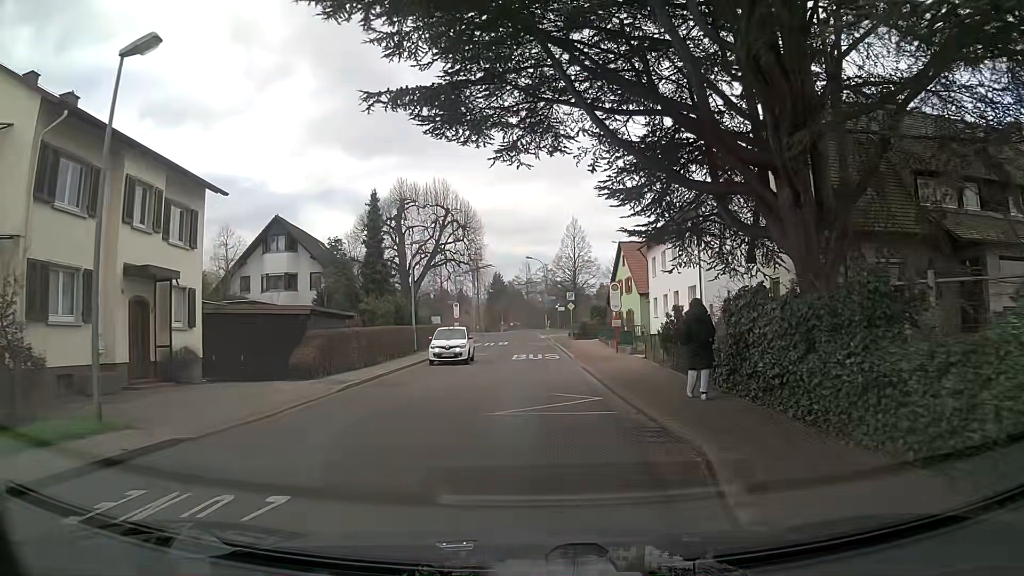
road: tertiary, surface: asphalt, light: Day
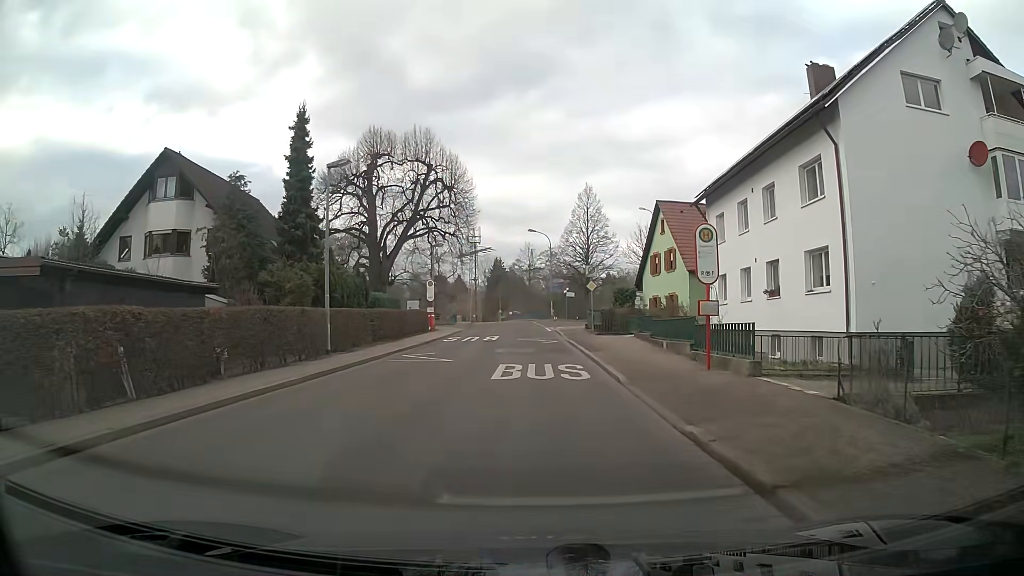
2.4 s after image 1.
(+0.1, +16.4) m; +1°
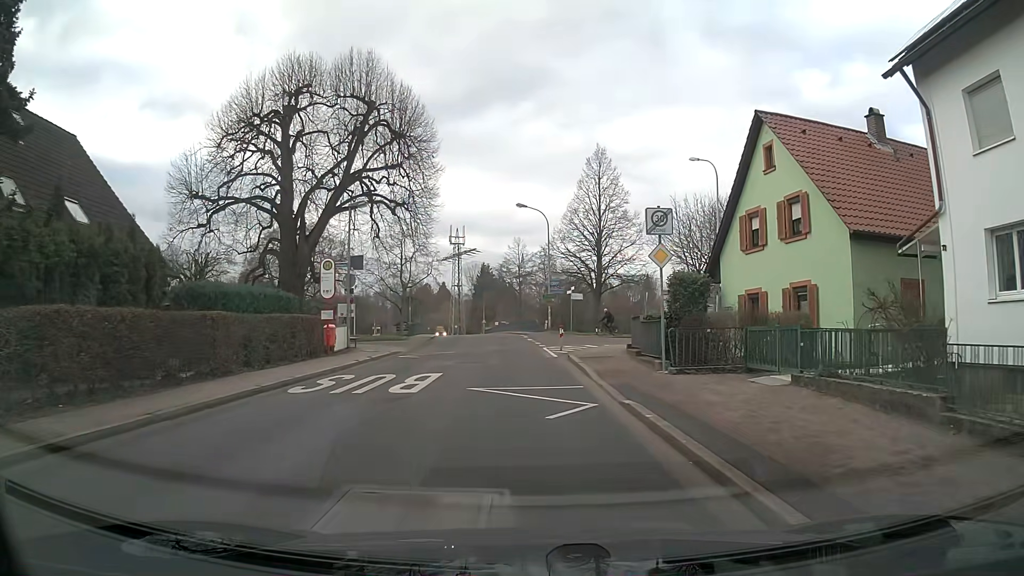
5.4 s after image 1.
(-0.1, +20.9) m; 0°
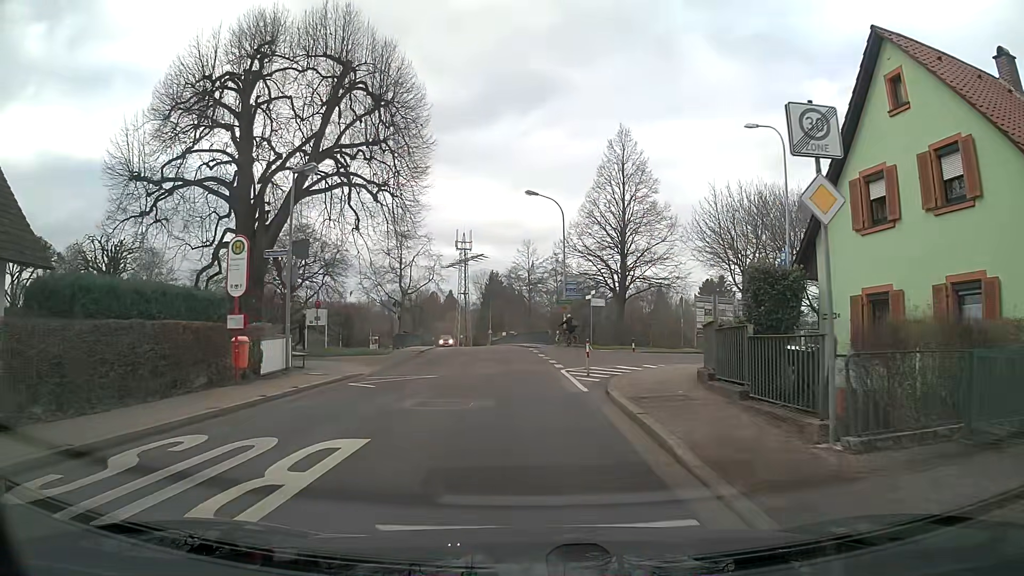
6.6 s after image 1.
(0.0, +8.2) m; -1°
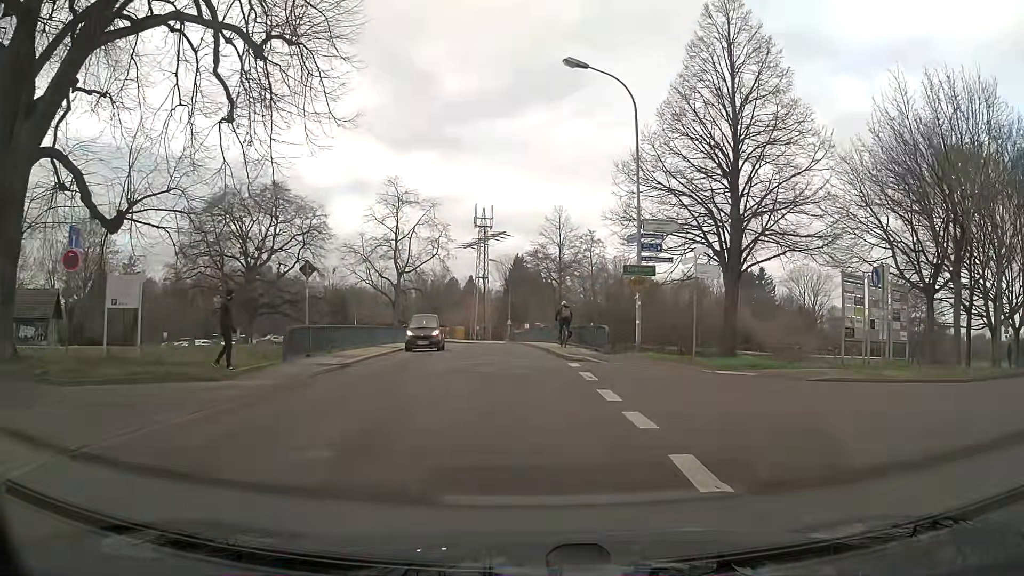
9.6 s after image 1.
(-0.2, +19.9) m; -1°
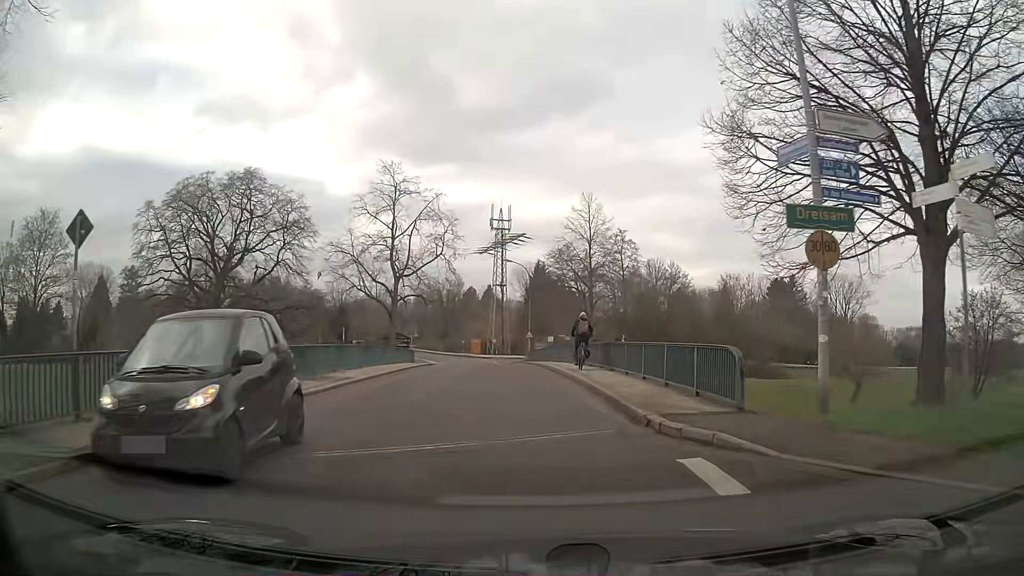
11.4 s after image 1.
(-0.2, +12.1) m; -2°
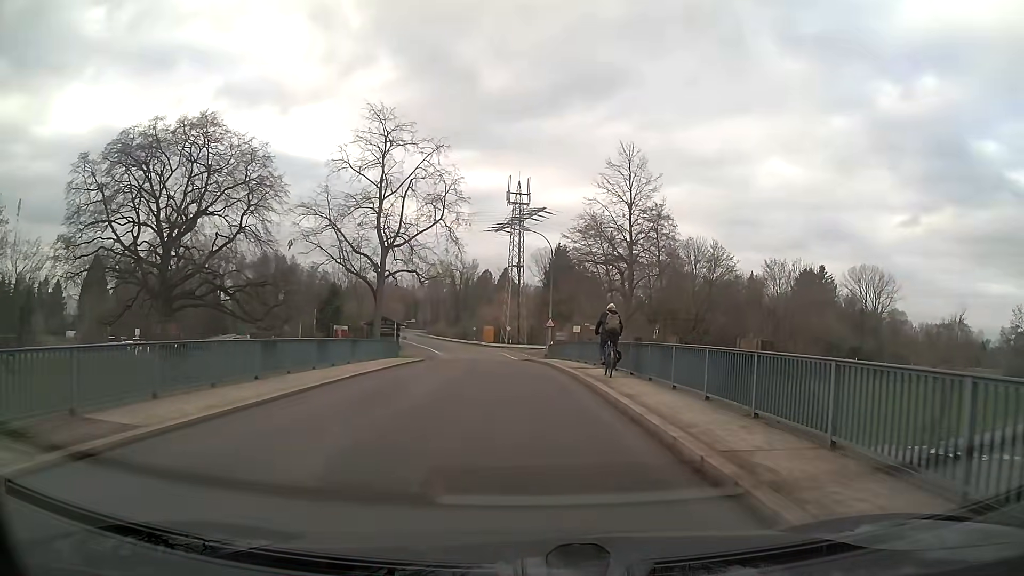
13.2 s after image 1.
(-0.2, +12.5) m; -1°
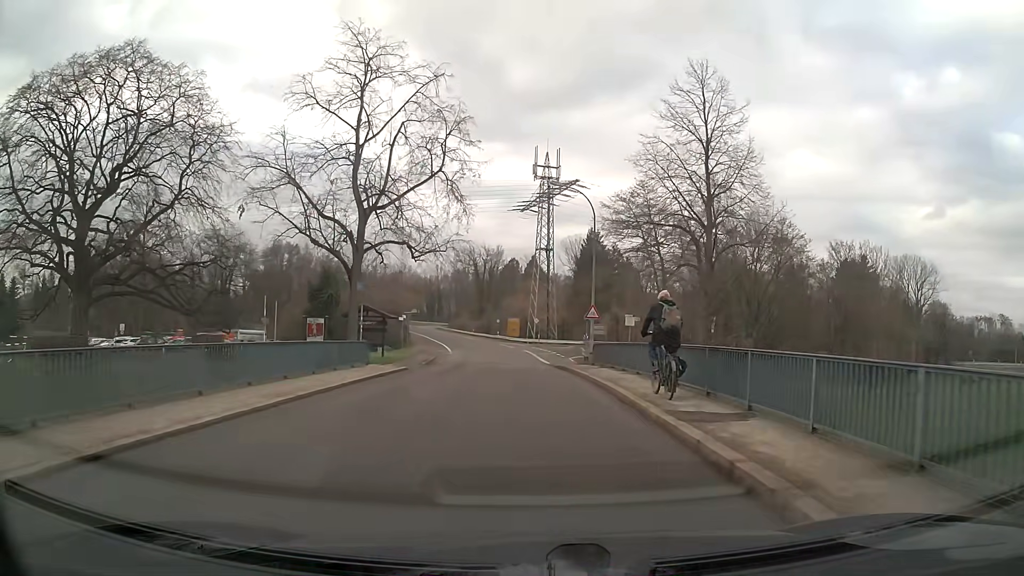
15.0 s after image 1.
(-0.2, +13.5) m; -2°
(0, +10) (-1, +20) (-1, +30) (-2, +40) (-2, +50) (-3, +60) (-4, +70) (-6, +80) (-7, +90) (-9, +99) m
